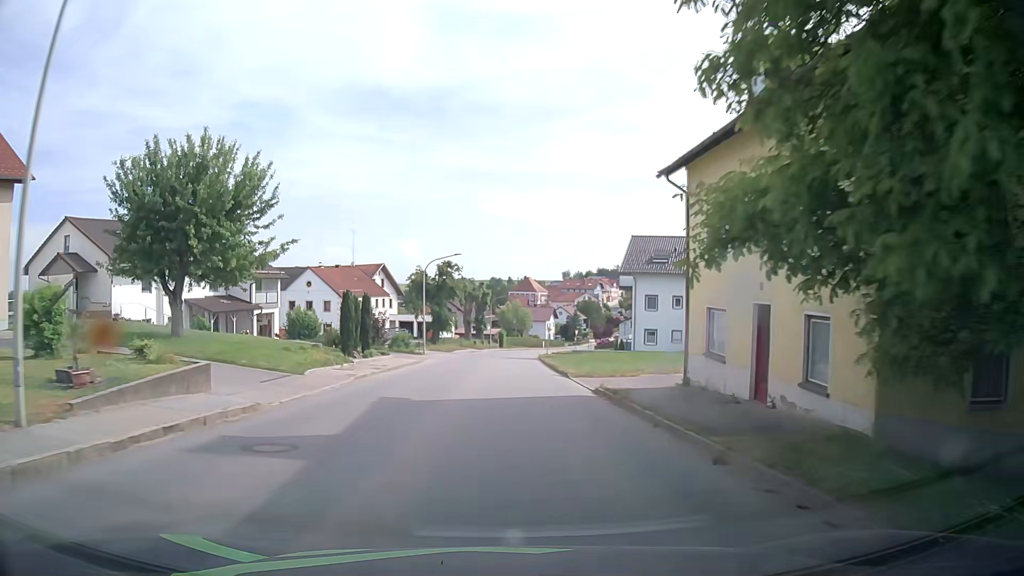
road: tertiary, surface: asphalt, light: Day
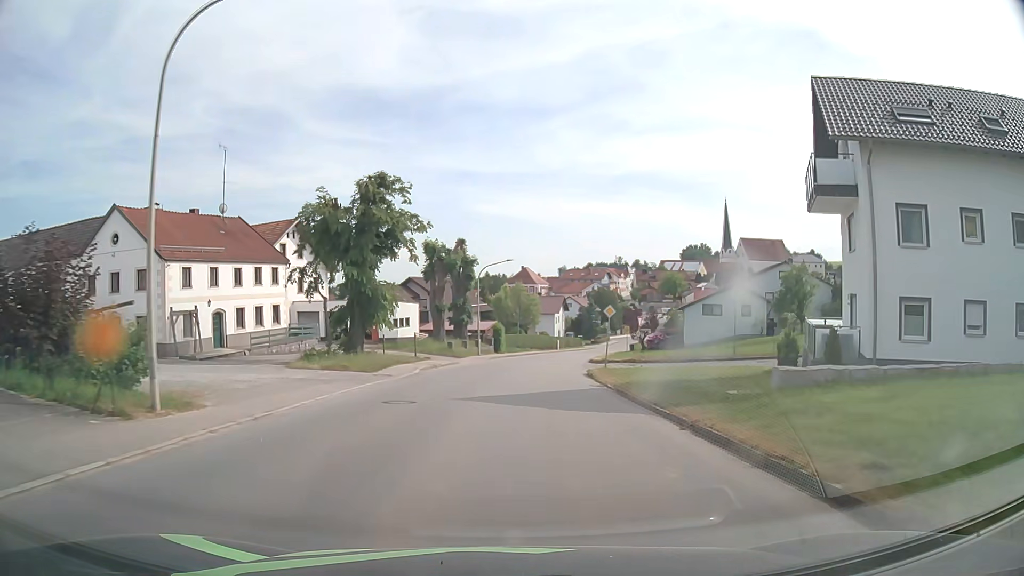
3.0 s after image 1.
(-0.5, +39.0) m; 0°
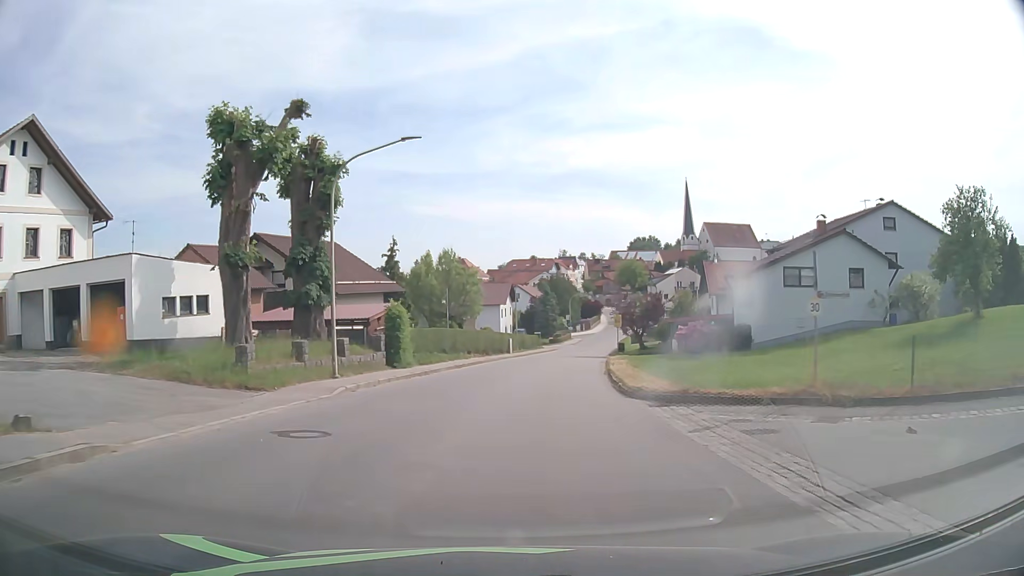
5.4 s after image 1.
(+1.1, +31.2) m; +5°
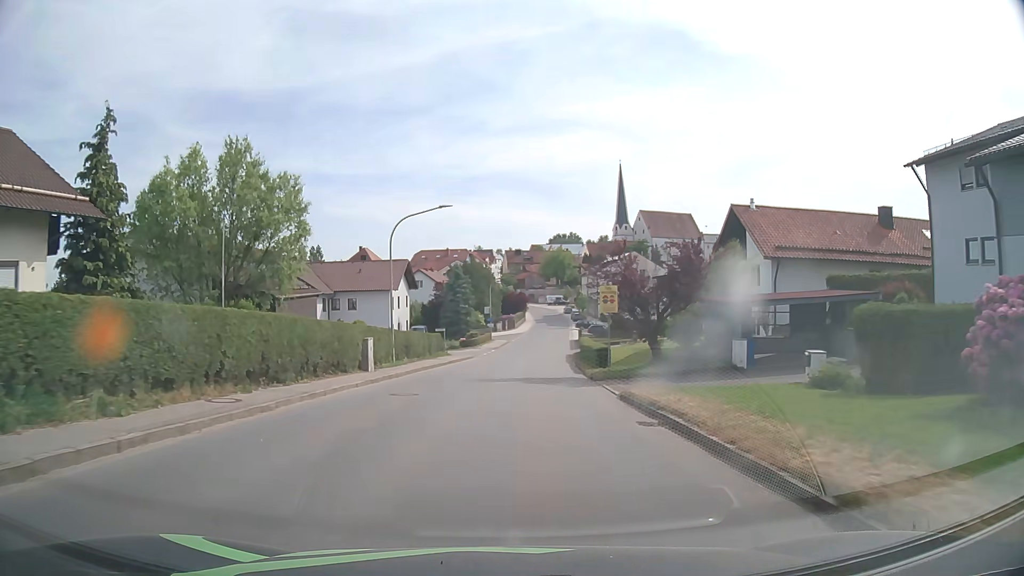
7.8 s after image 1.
(+2.1, +31.1) m; +7°
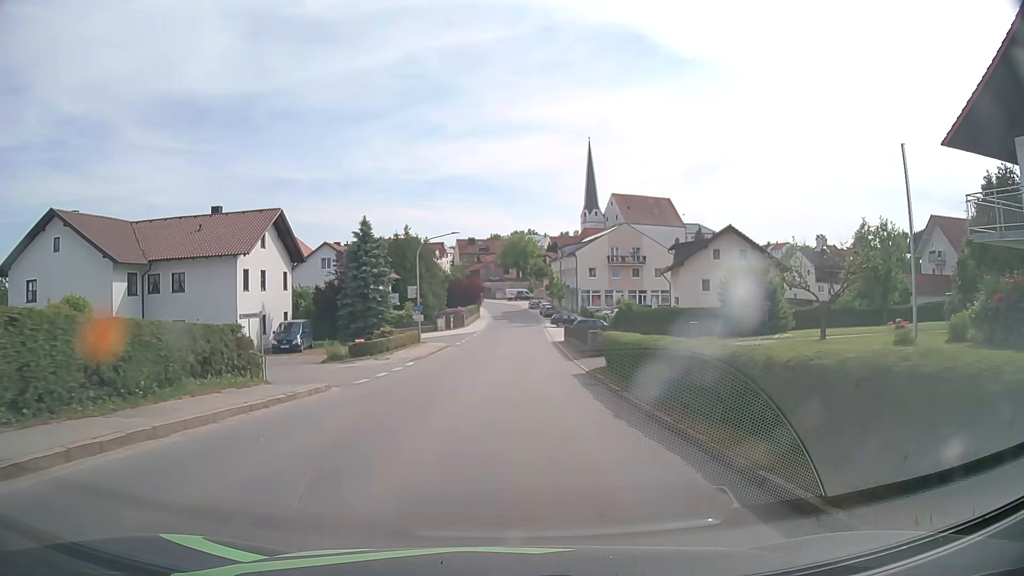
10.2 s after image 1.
(+1.0, +31.1) m; +4°
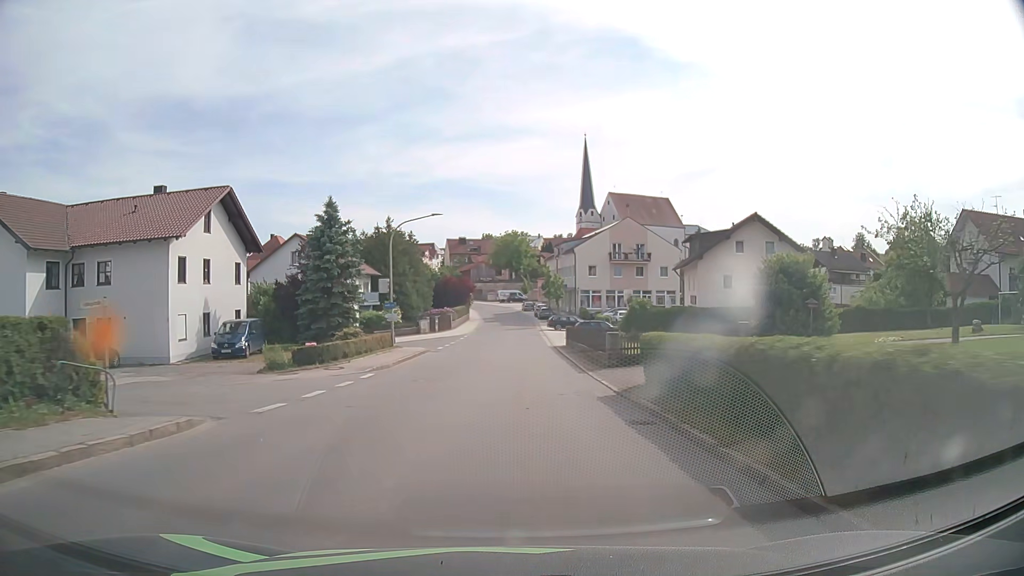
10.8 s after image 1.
(0.0, +7.7) m; 0°
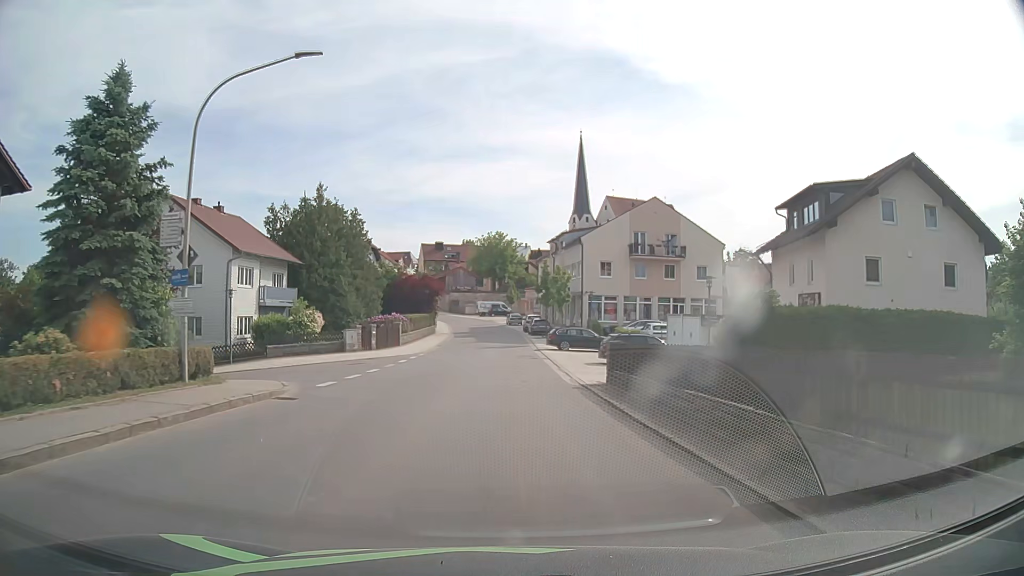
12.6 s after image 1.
(+0.4, +23.1) m; +2°
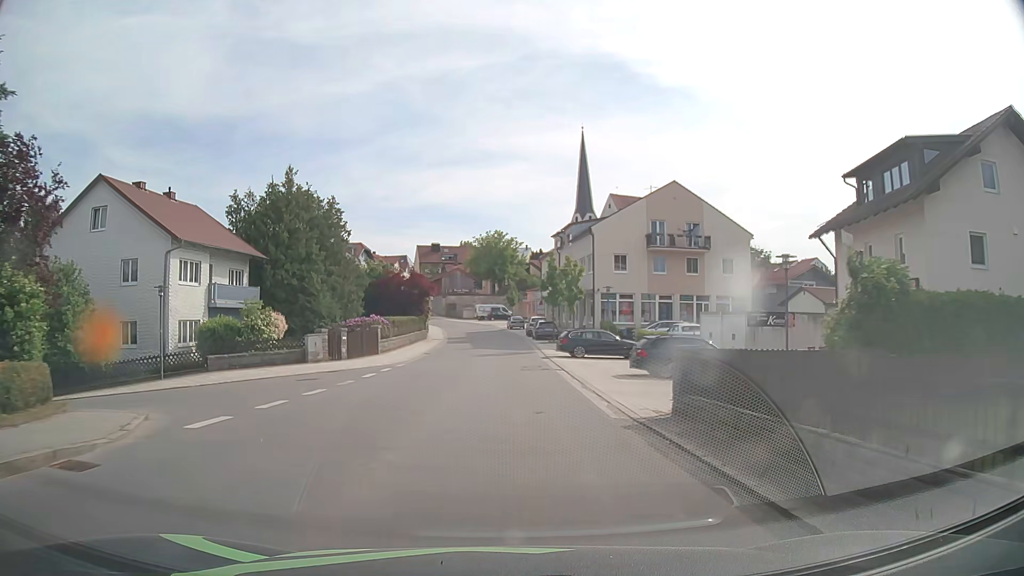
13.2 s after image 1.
(0.0, +7.7) m; 0°
(0, +10) (0, +20) (0, +30) (0, +40) (-1, +50) (-1, +60) (-2, +70) (-4, +80) (-6, +89) (-10, +99) m
